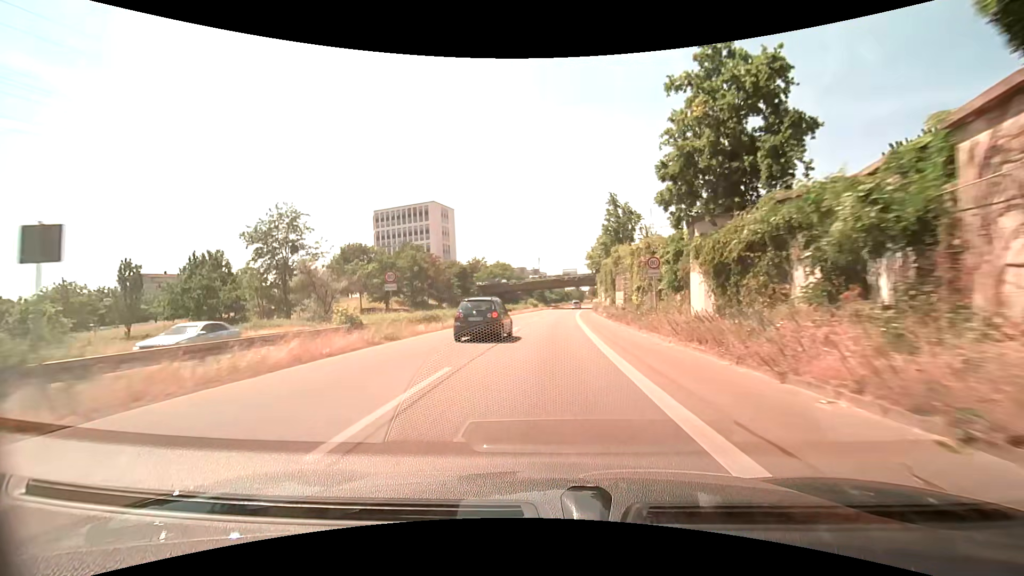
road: trunk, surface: asphalt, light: Day
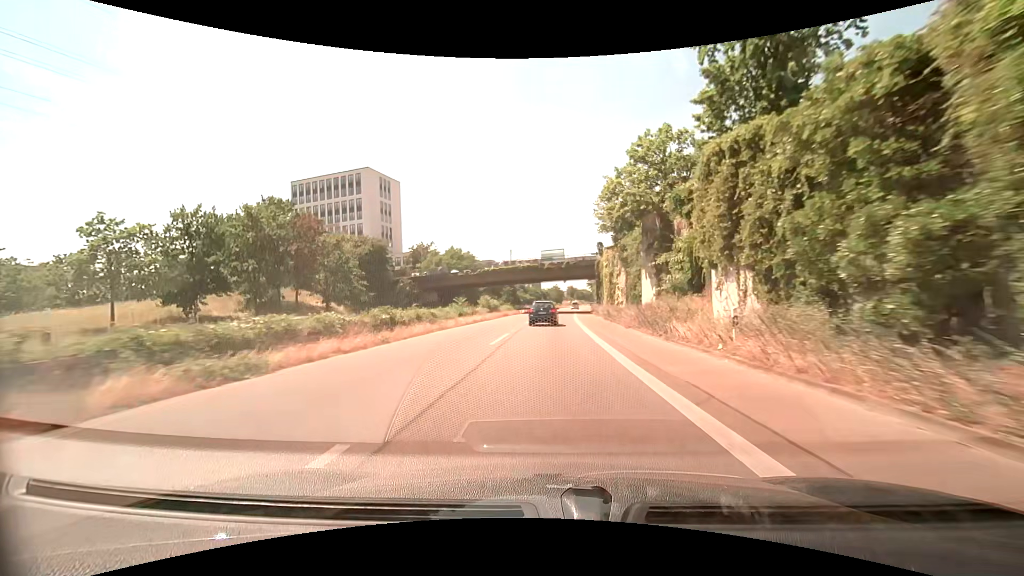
(+0.9, +41.6) m; +3°
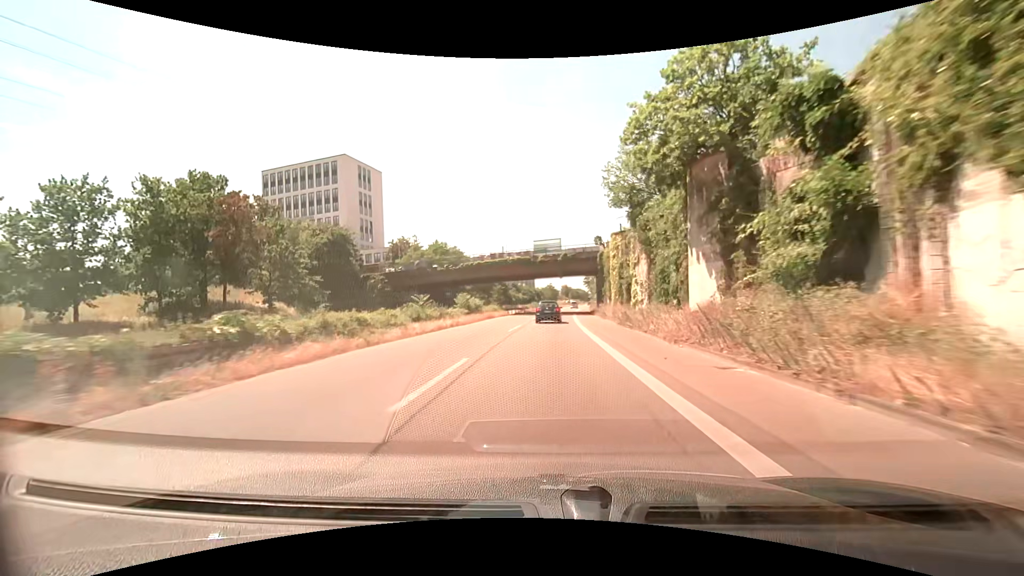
(+0.1, +10.4) m; +1°
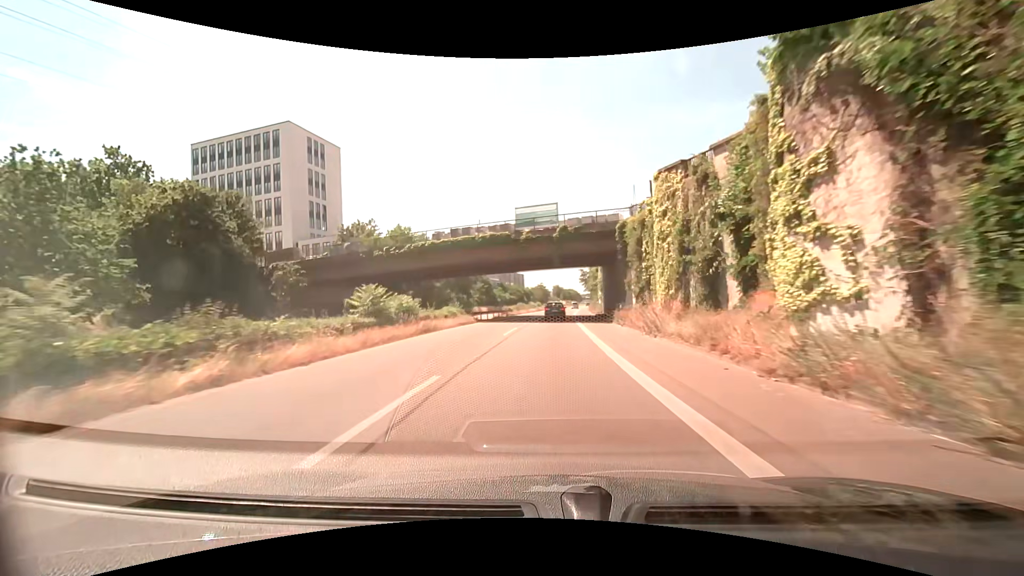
(+0.1, +20.9) m; +1°
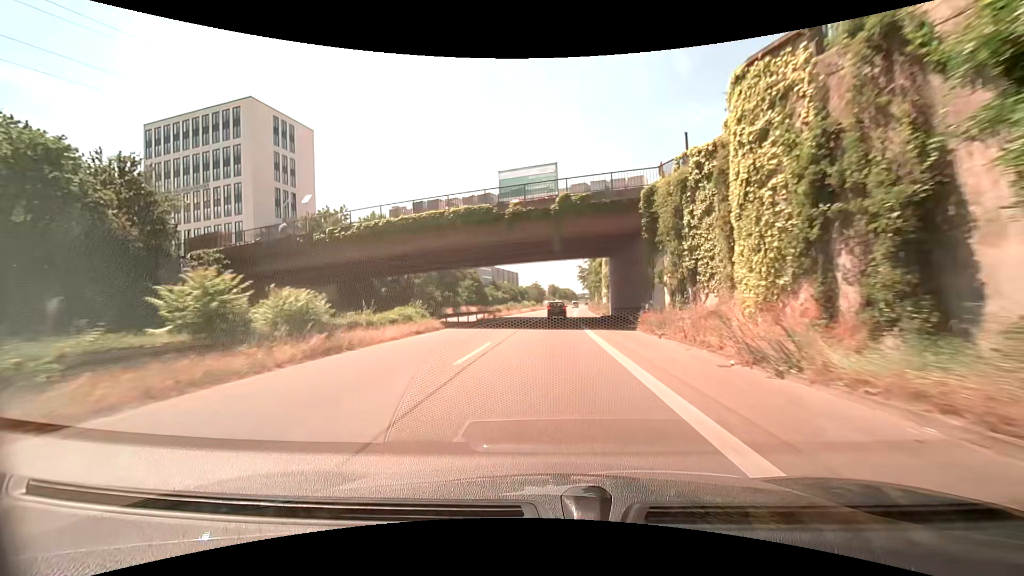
(+0.1, +10.5) m; +1°
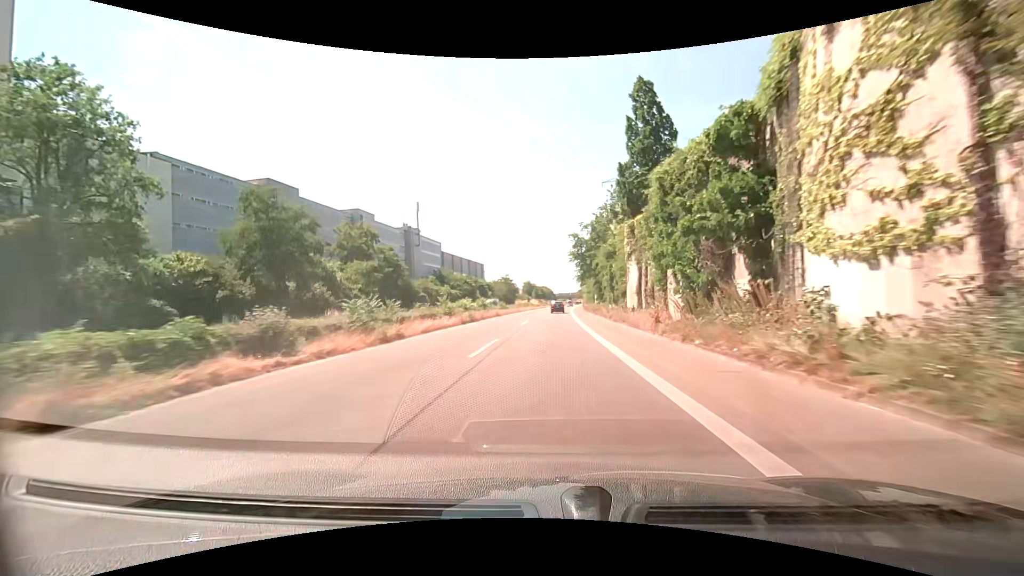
(+1.4, +52.5) m; +2°
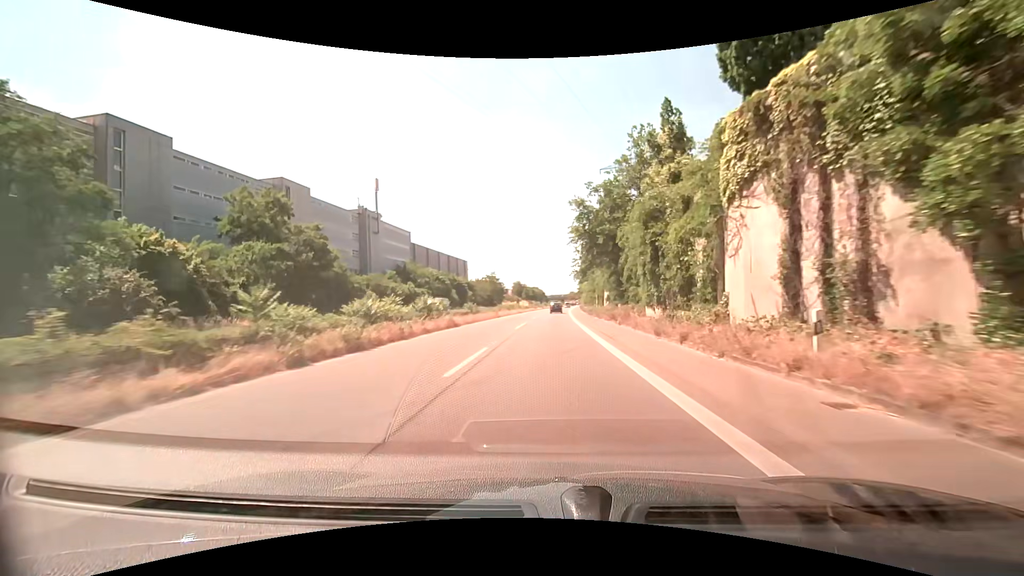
(+0.3, +21.1) m; +1°
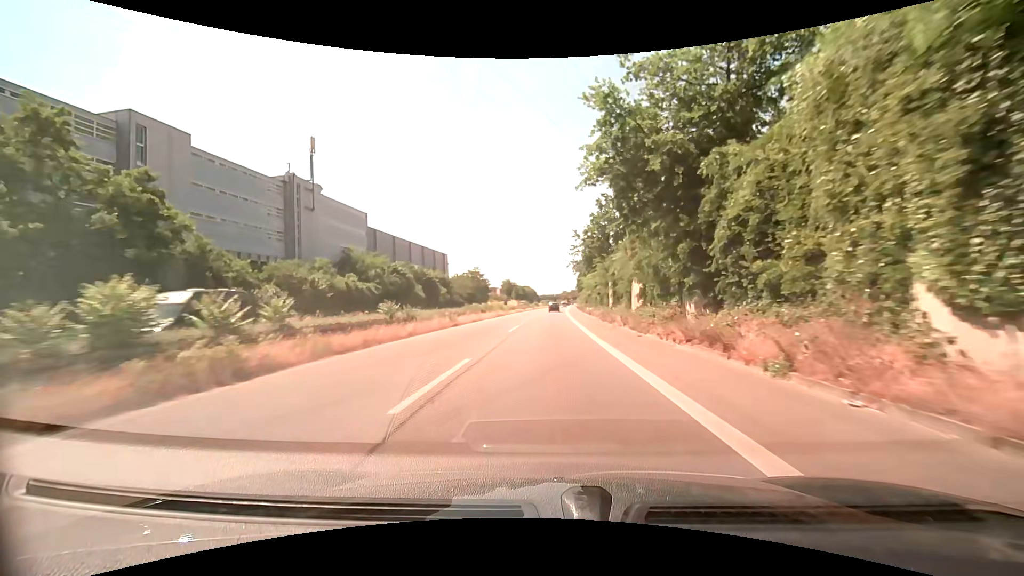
(+0.2, +21.1) m; +1°
(0, +10) (0, +20) (0, +30) (0, +40) (0, +50) (+1, +60) (+1, +70) (+1, +80) (+1, +90) (+2, +100) m
